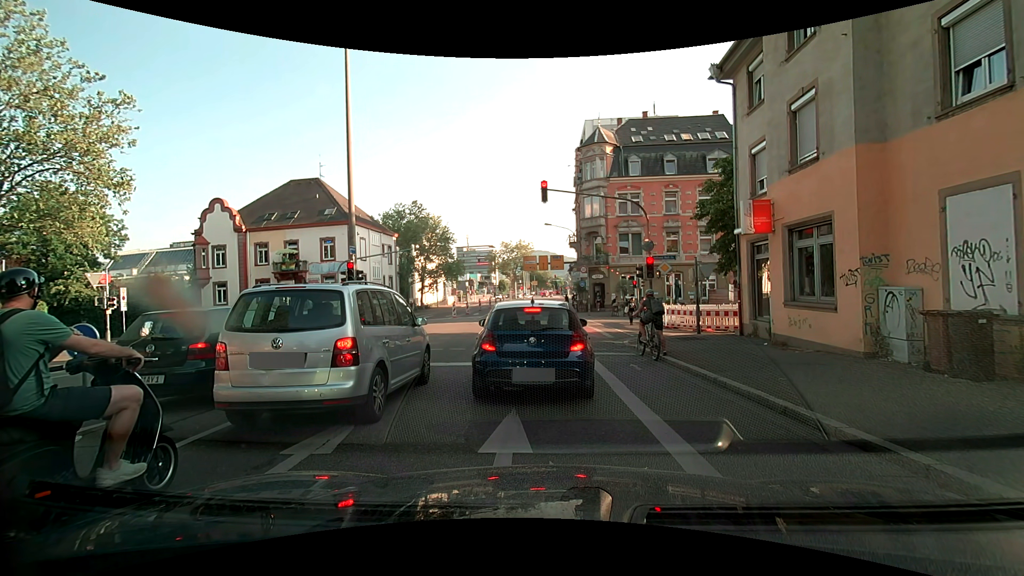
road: secondary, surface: asphalt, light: Day
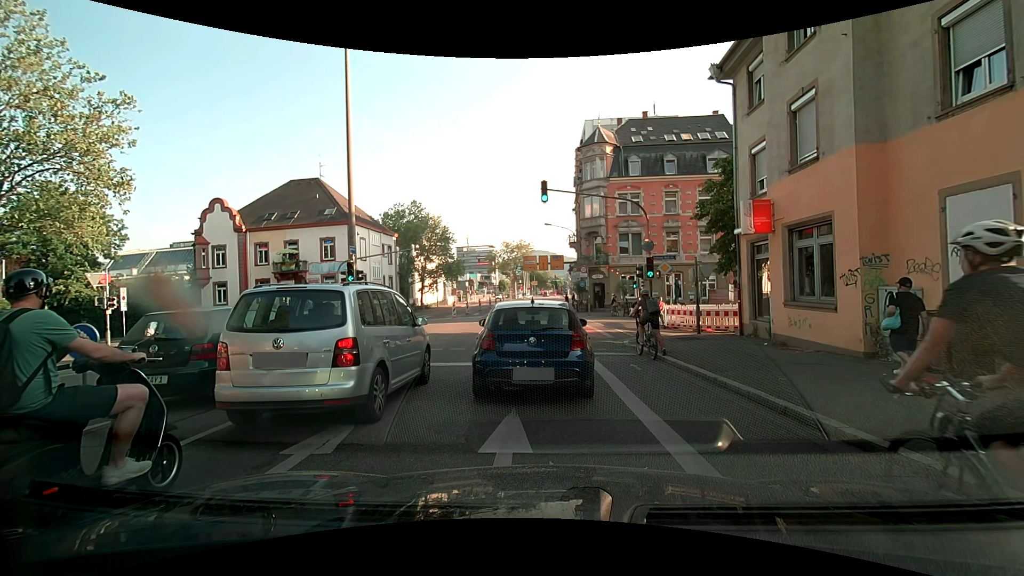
(0.0, 0.0) m; 0°
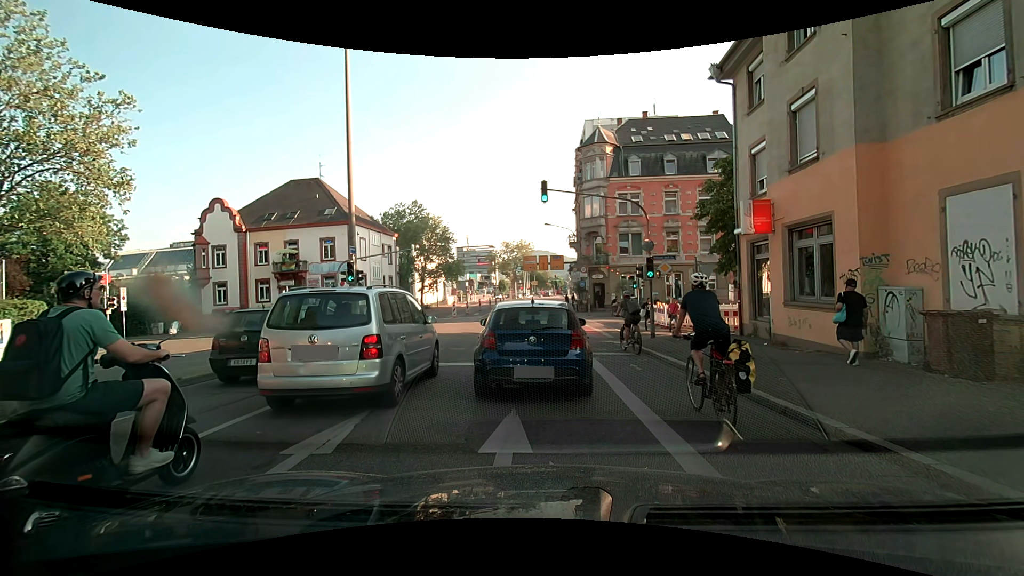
(0.0, 0.0) m; 0°
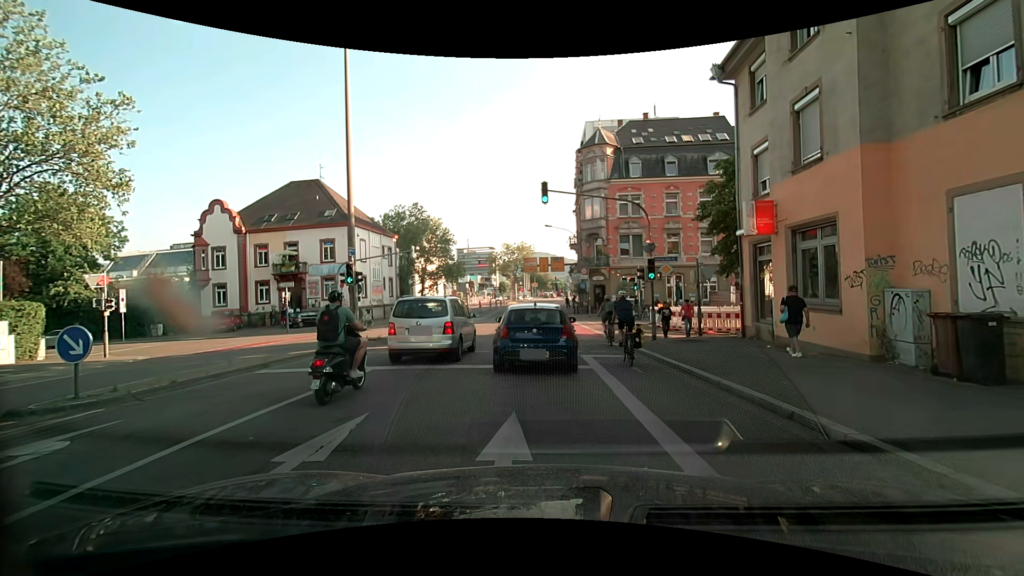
(0.0, +0.1) m; 0°
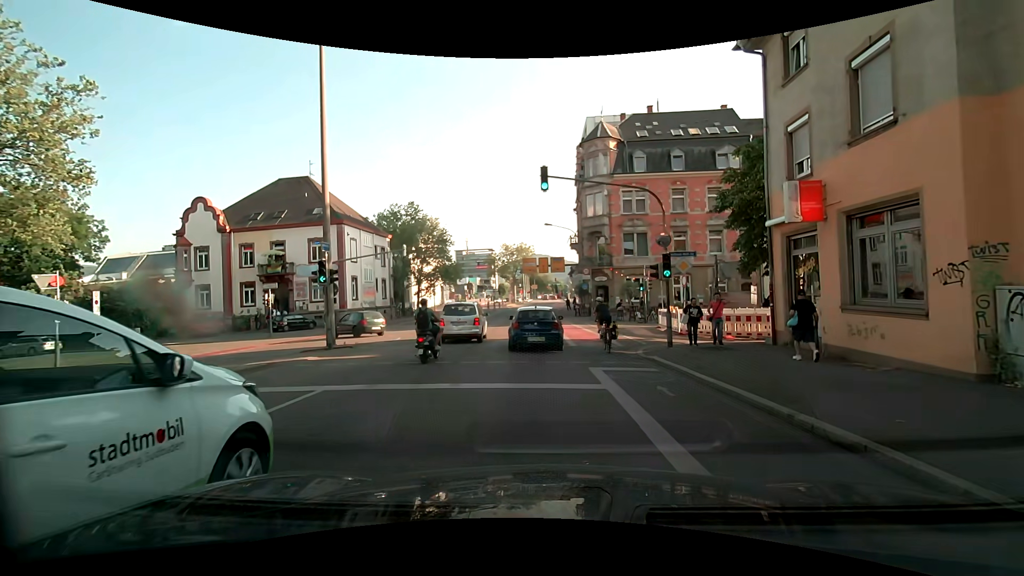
(0.0, +2.6) m; +2°
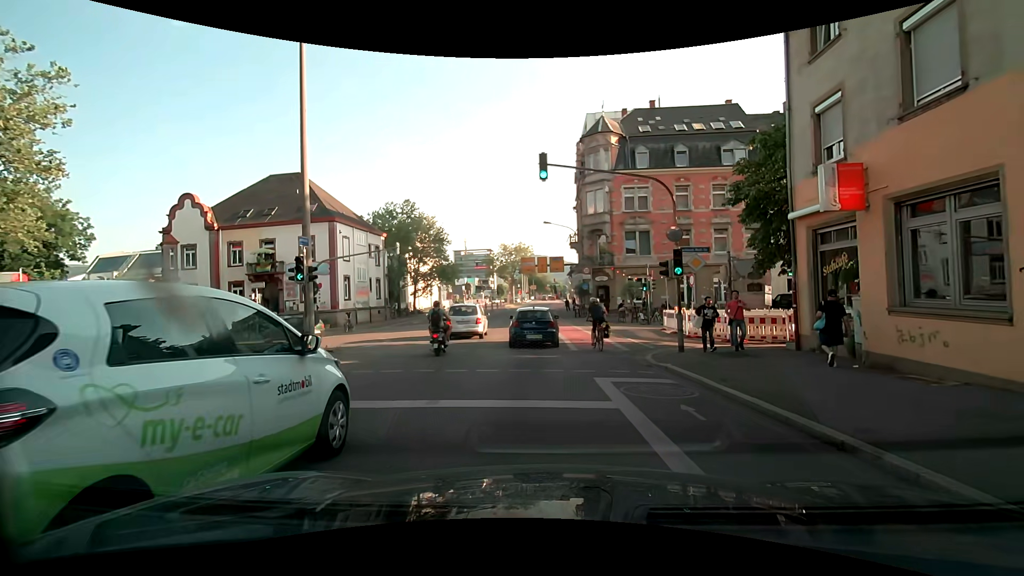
(0.0, +1.6) m; +1°
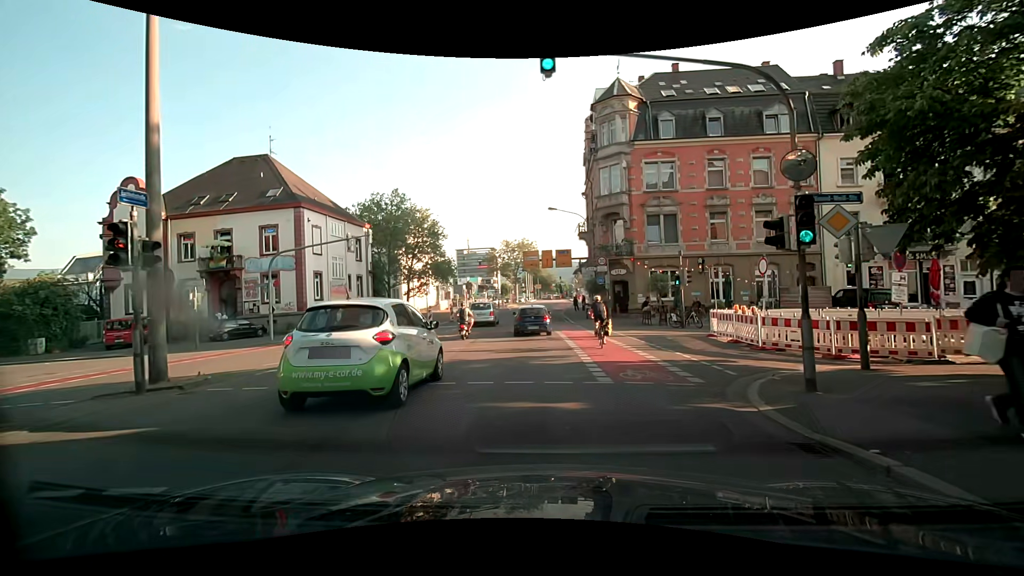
(-0.2, +7.3) m; -2°
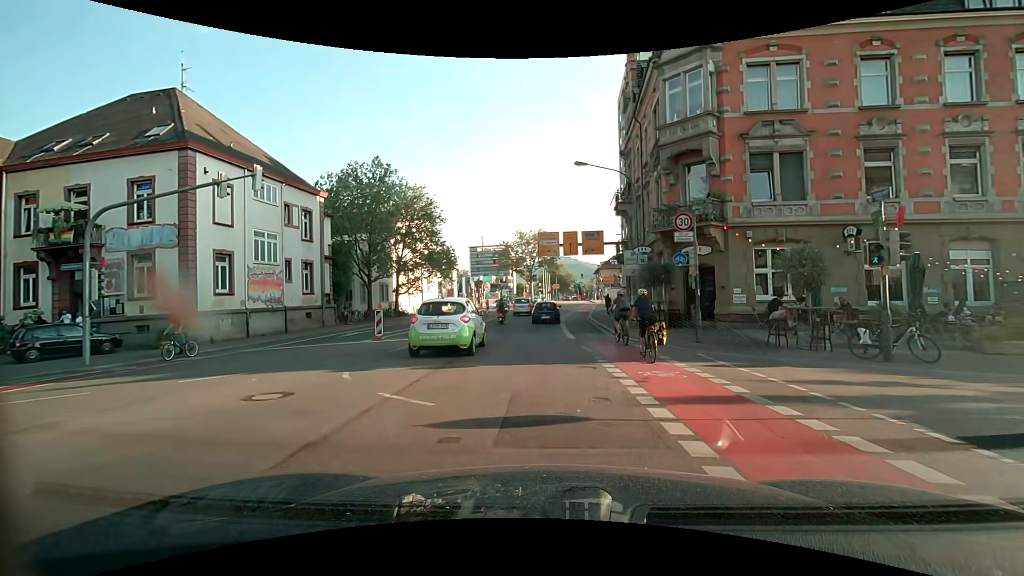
(-0.4, +14.6) m; -3°
(0, +10) (0, +20) (0, +30) (+1, +40) (+2, +50) (+3, +60) (+4, +70) (+6, +80) (+7, +90) (+8, +100) m
